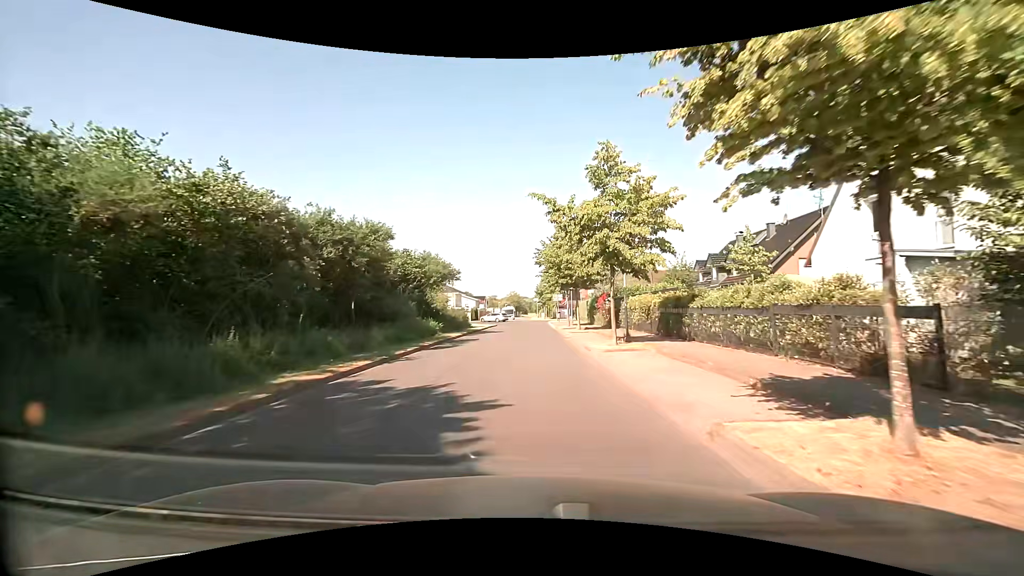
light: Day
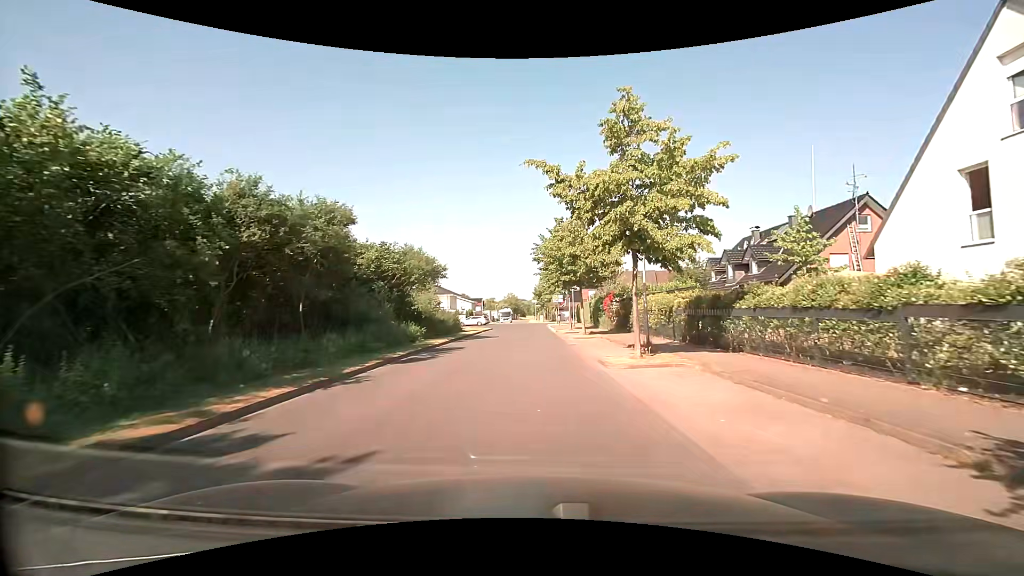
(0.0, +4.5) m; 0°
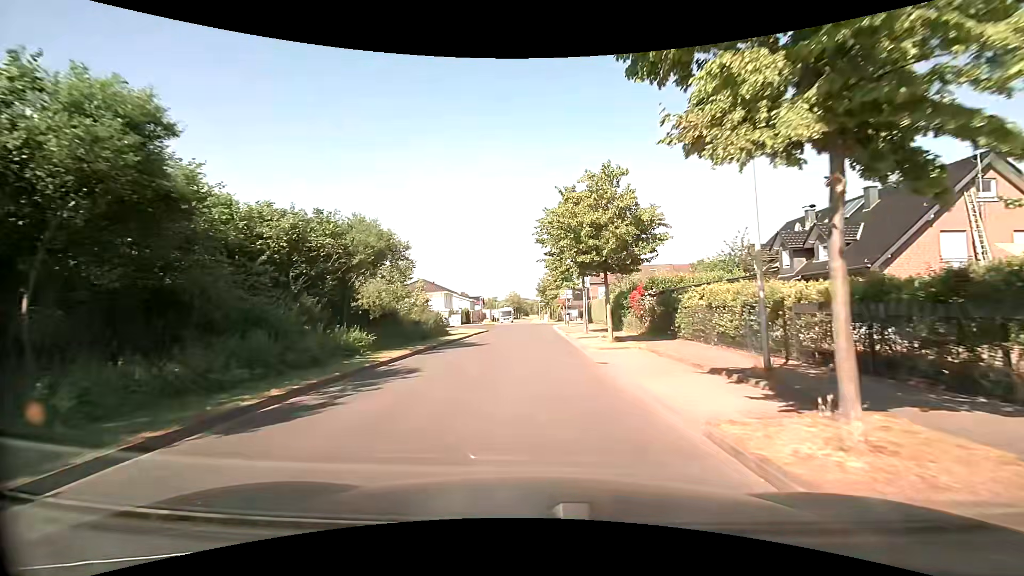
(+0.1, +9.2) m; 0°
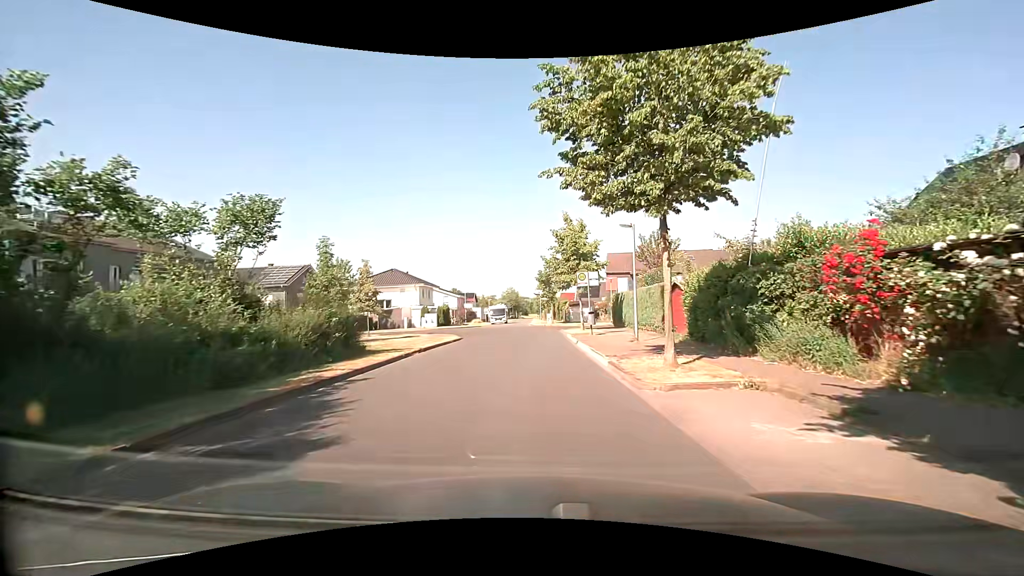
(0.0, +18.3) m; 0°
